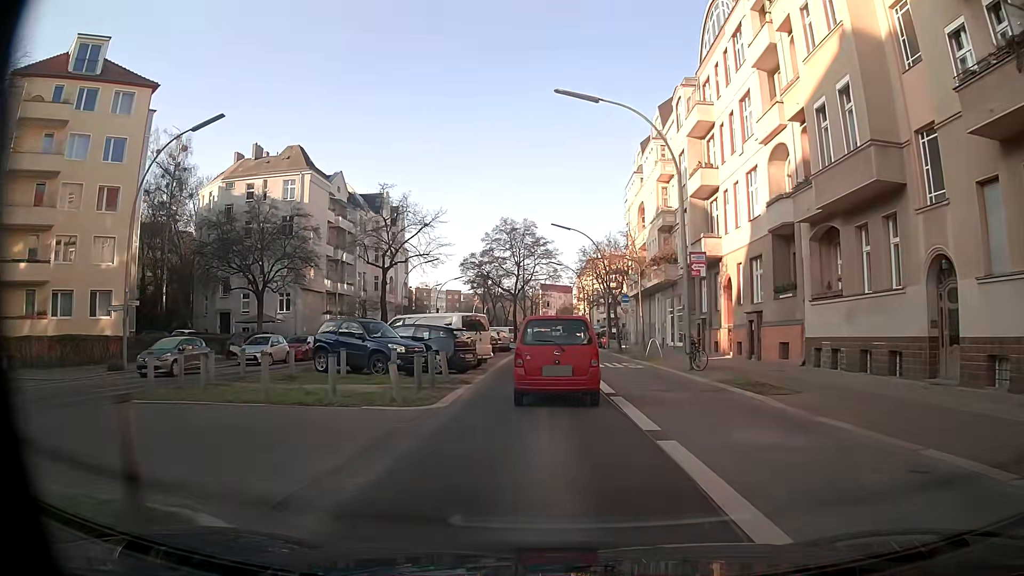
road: secondary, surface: asphalt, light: Day
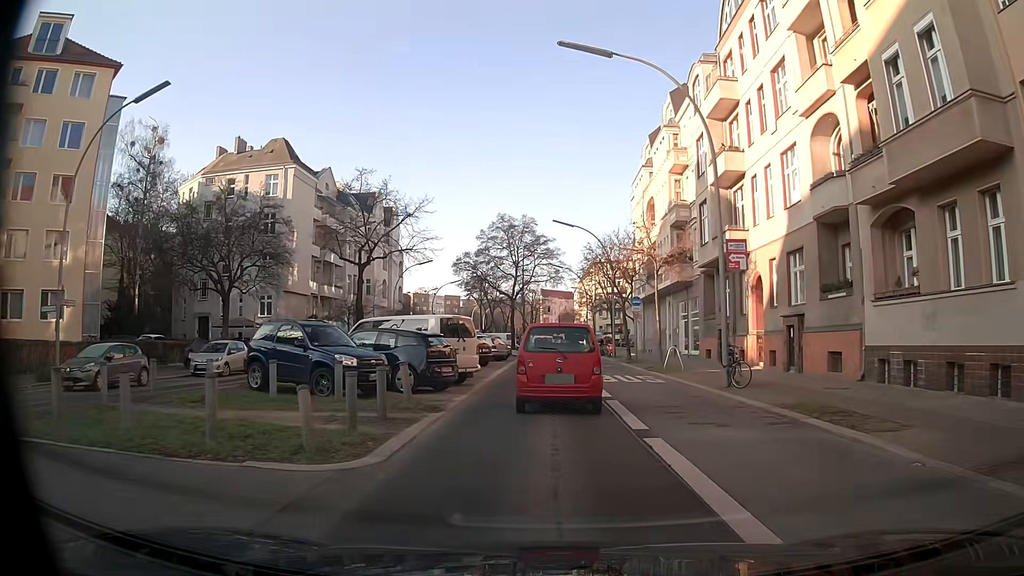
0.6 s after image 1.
(0.0, +4.9) m; 0°
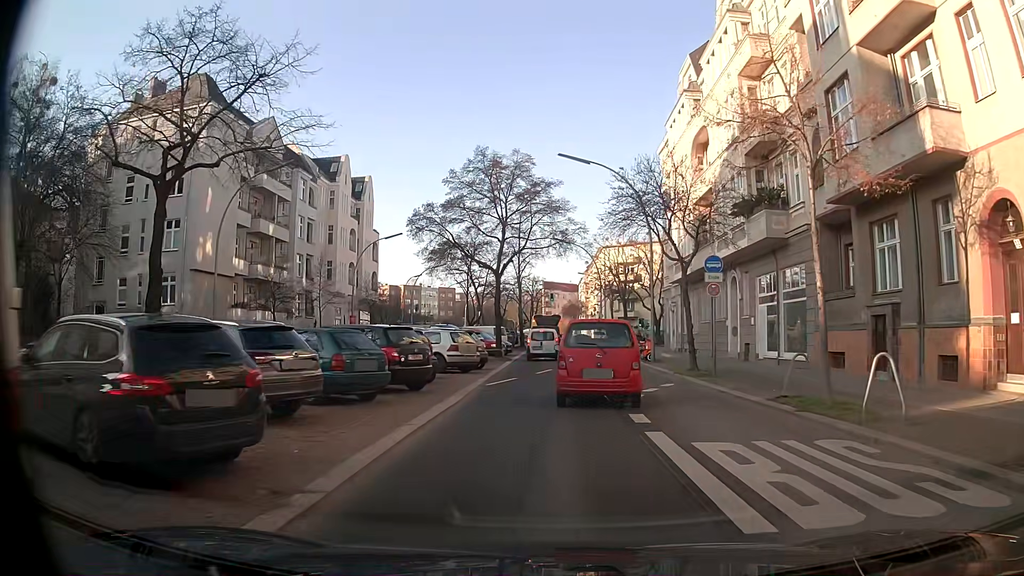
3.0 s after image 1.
(-0.1, +17.8) m; -1°
(0, +10) (+1, +20) (+2, +30) (+3, +40) (+3, +50) (+3, +60) (+3, +70) (+3, +80) (+3, +90) (+3, +100) m
